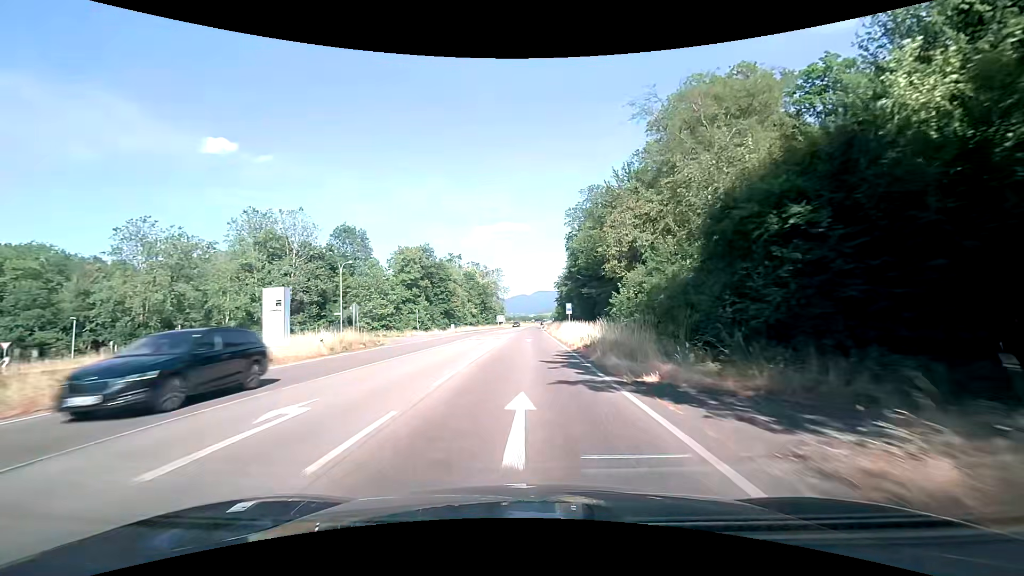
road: primary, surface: asphalt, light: Day
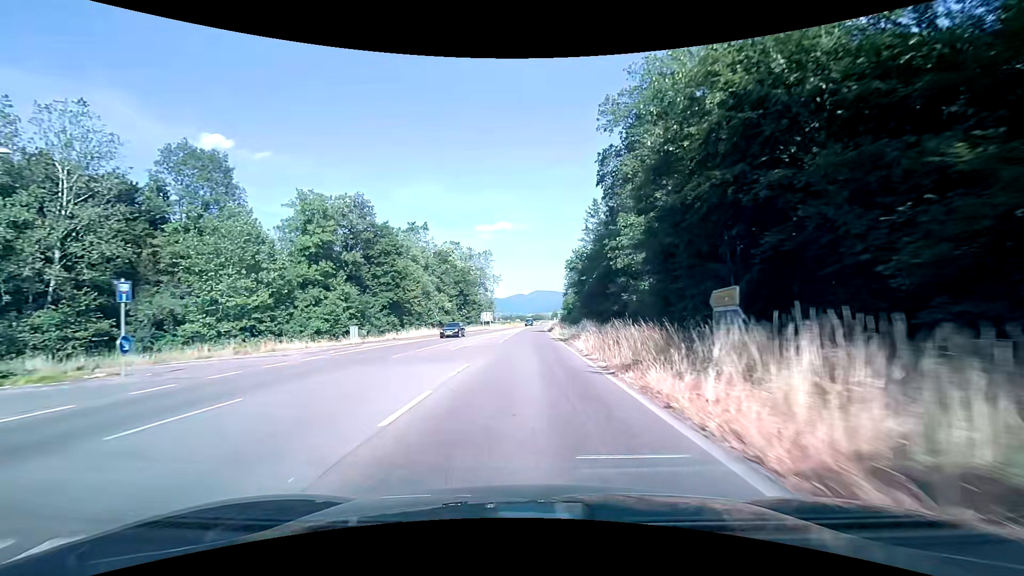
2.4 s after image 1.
(0.0, +41.6) m; 0°
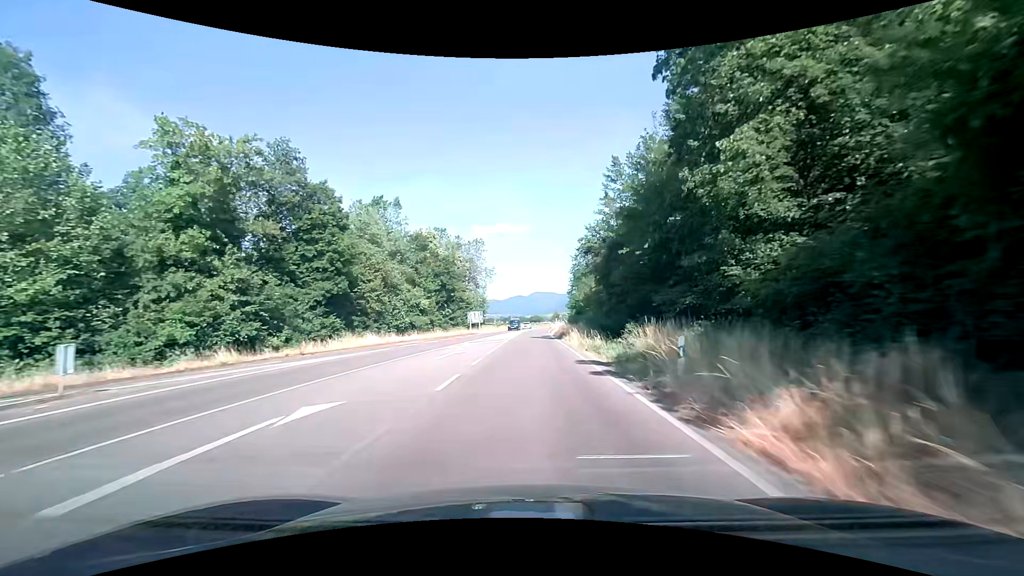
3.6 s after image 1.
(0.0, +20.7) m; +1°
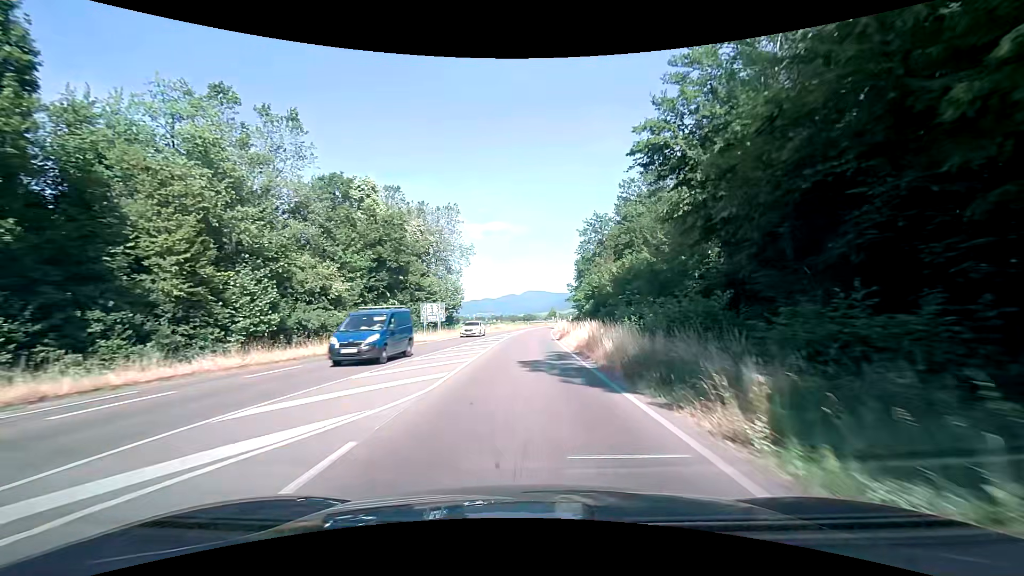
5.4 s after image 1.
(-0.1, +31.0) m; +1°
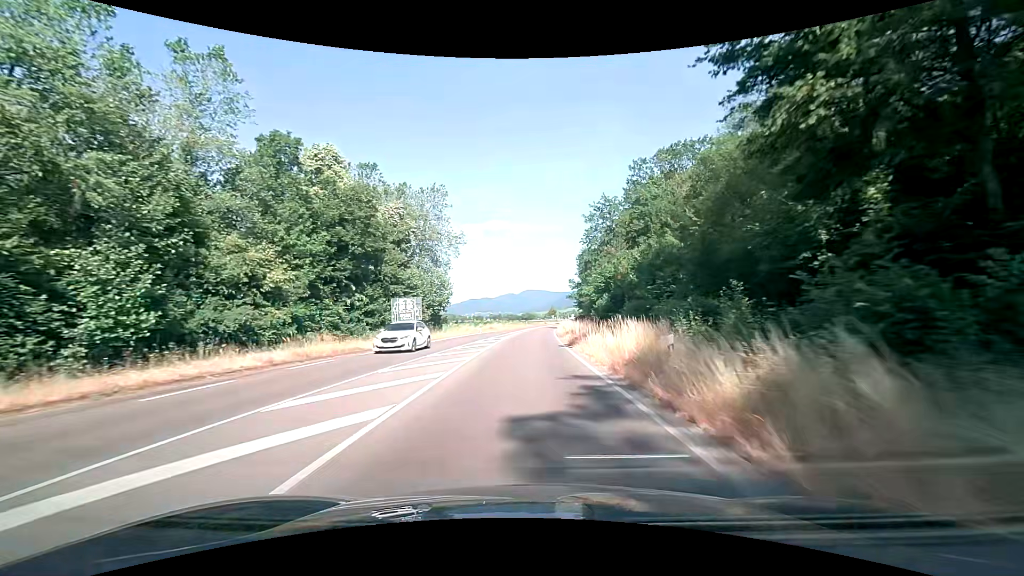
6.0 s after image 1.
(-0.1, +10.4) m; 0°
(0, +10) (0, +20) (0, +30) (0, +40) (+1, +50) (+1, +60) (+2, +70) (+2, +80) (+3, +90) (+4, +100) m
